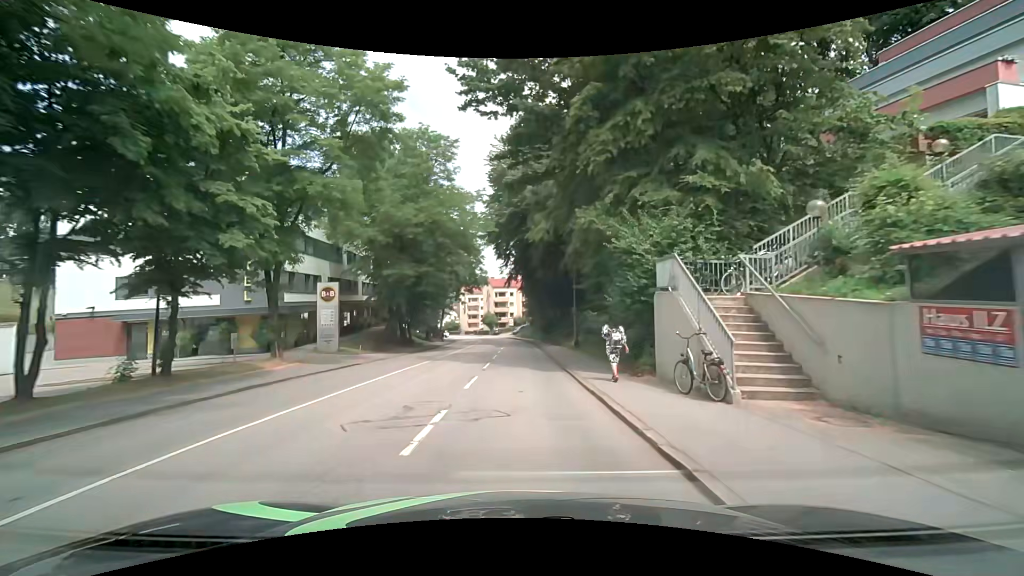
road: tertiary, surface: asphalt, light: Day
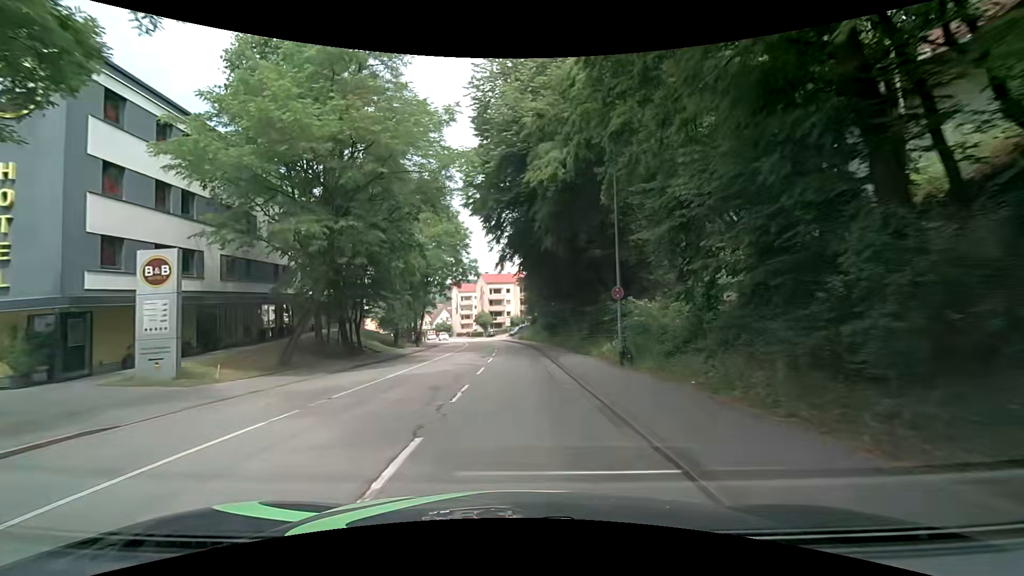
(0.0, +14.3) m; 0°
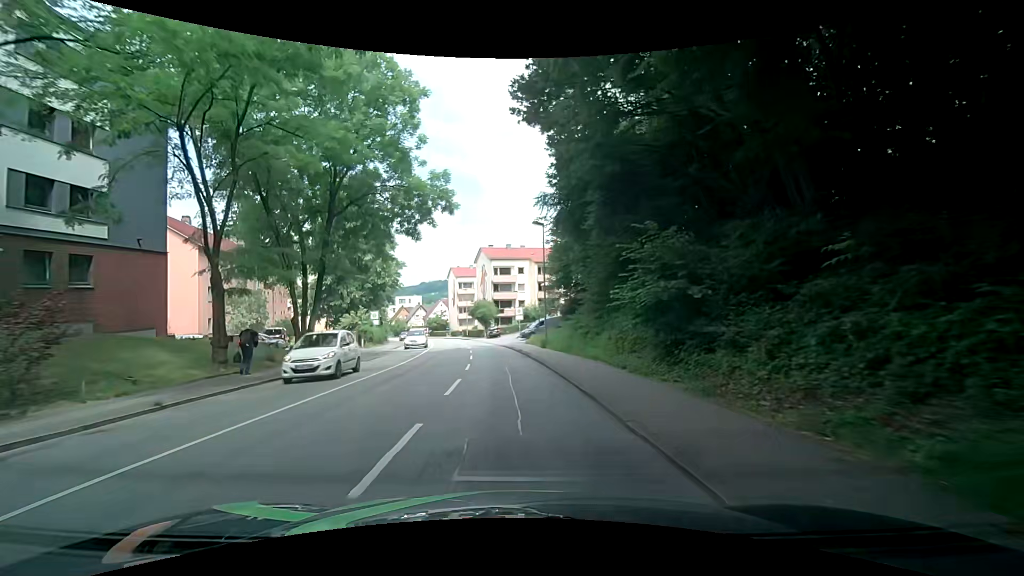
(0.0, +36.1) m; -2°
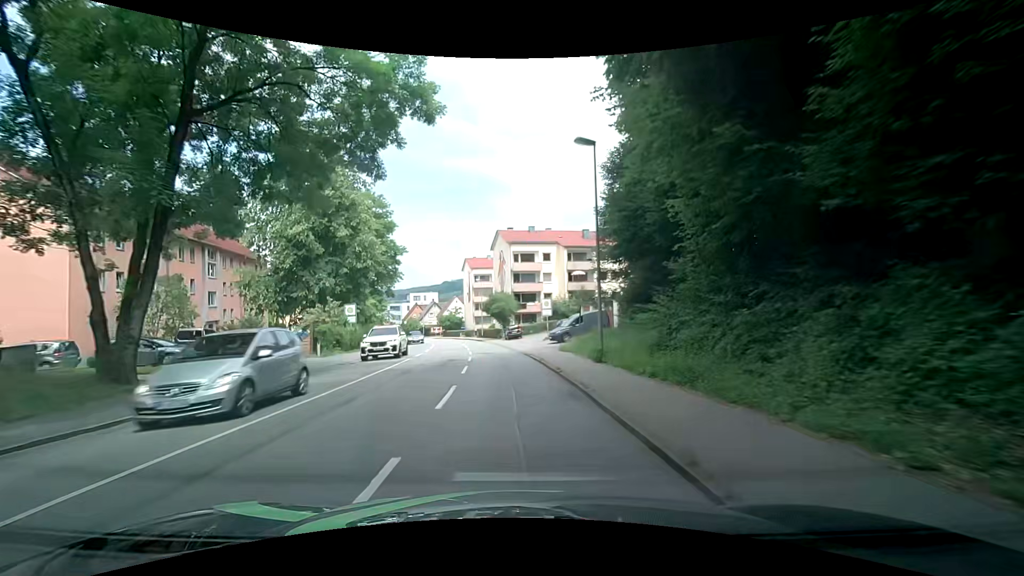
(-0.1, +14.1) m; 0°
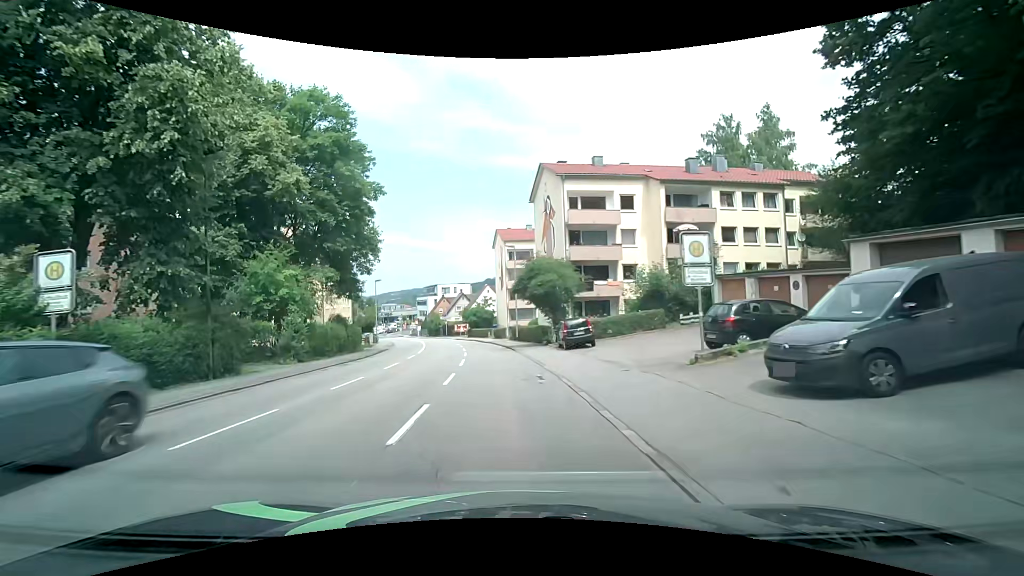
(-1.7, +27.4) m; -7°
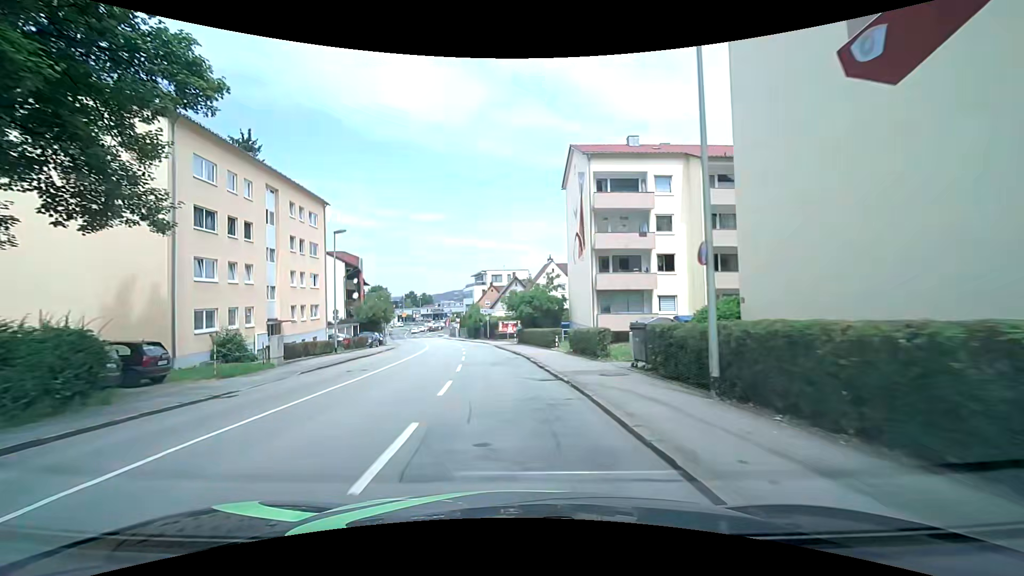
(-2.1, +32.9) m; -6°
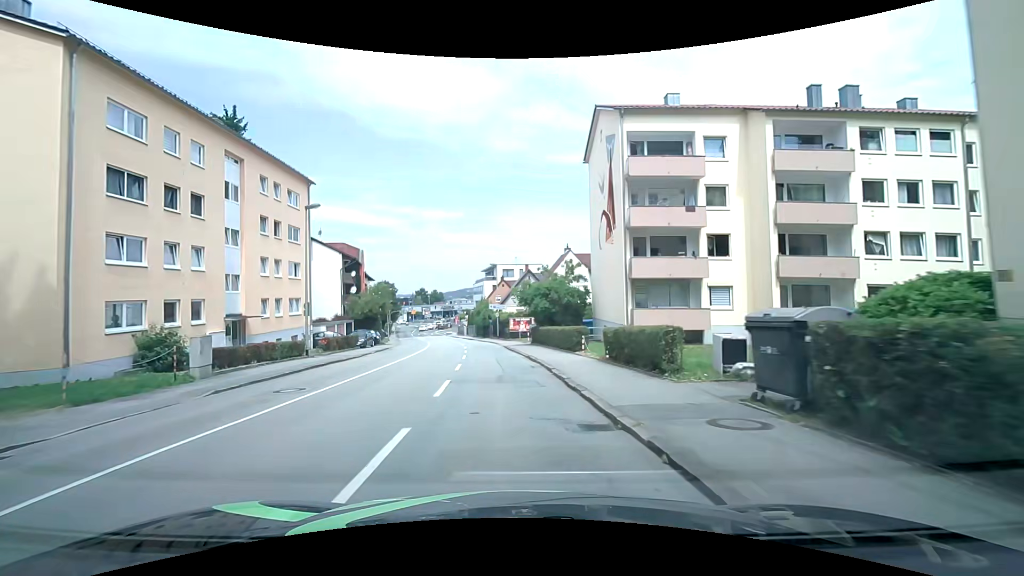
(-0.2, +6.5) m; -3°
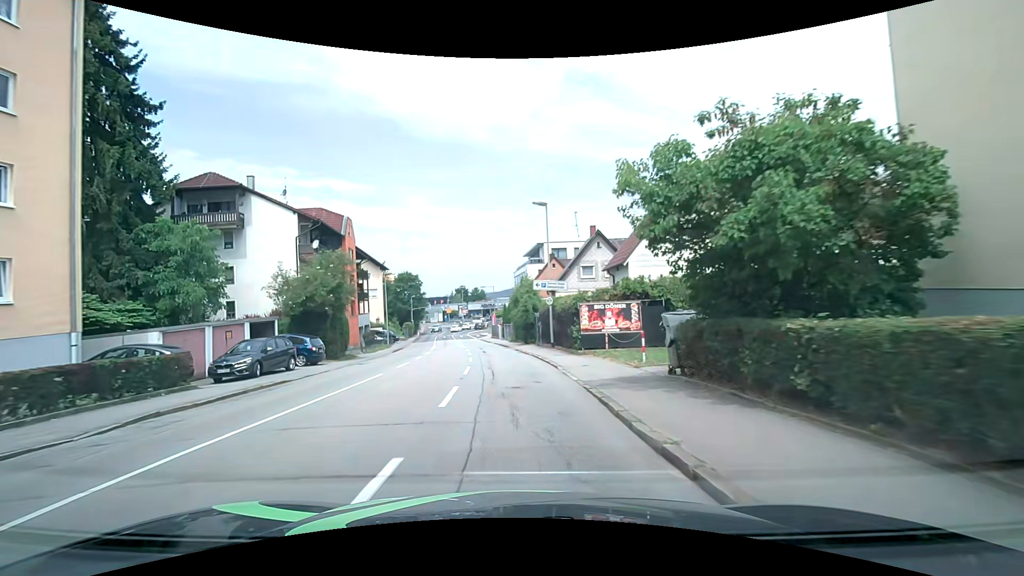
(-1.2, +25.8) m; -4°
(0, +10) (-1, +20) (-2, +30) (-3, +40) (-5, +50) (-6, +60) (-8, +69) (-9, +79) (-9, +89) (-9, +99) m
